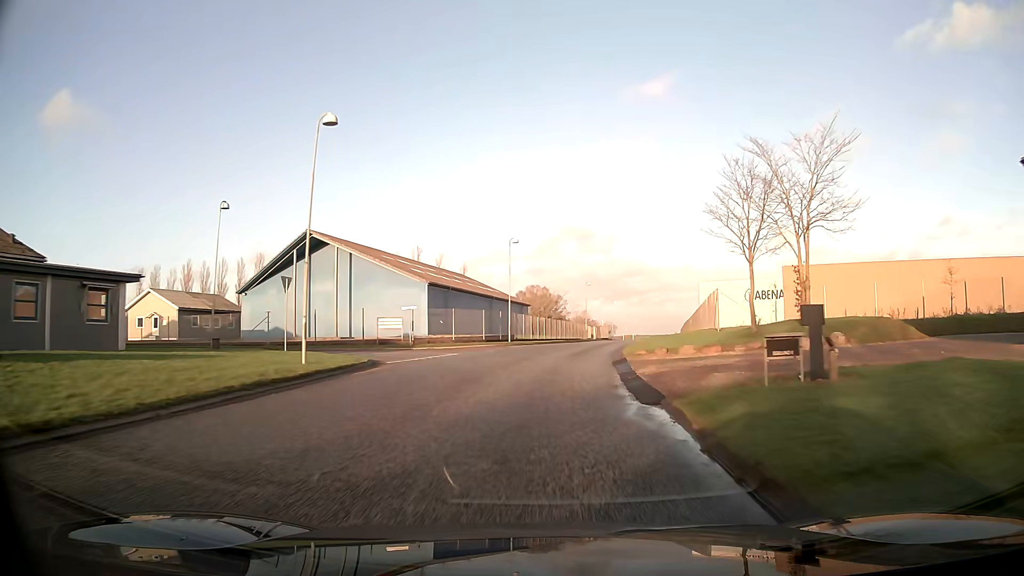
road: unclassified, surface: asphalt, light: Day
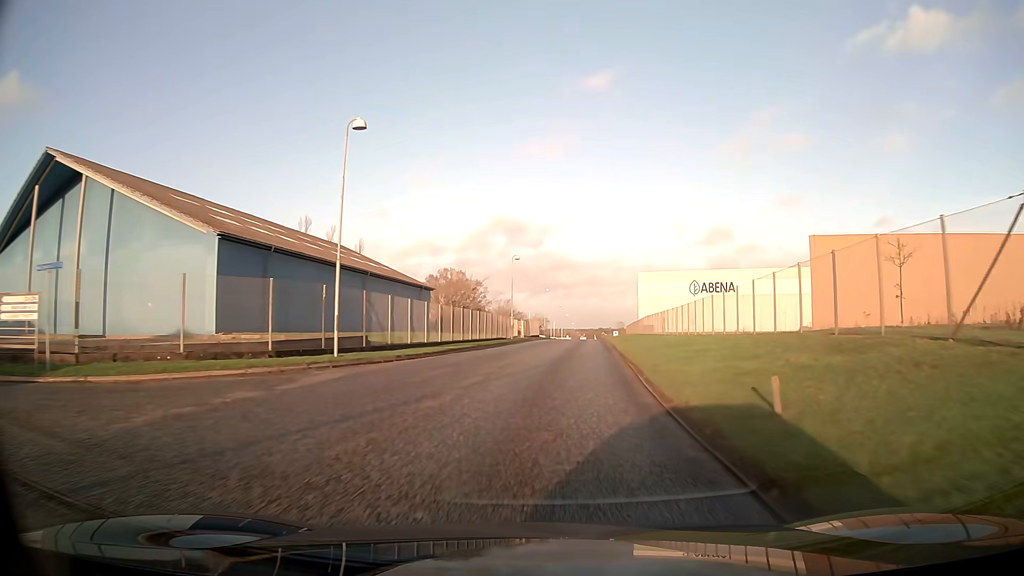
(+1.6, +27.5) m; +7°
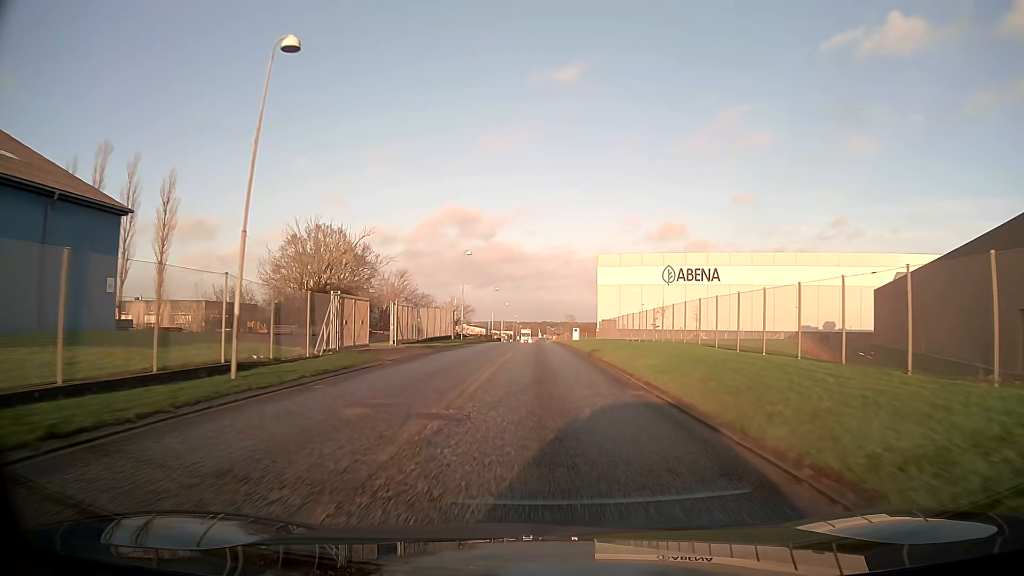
(+2.4, +46.1) m; +5°
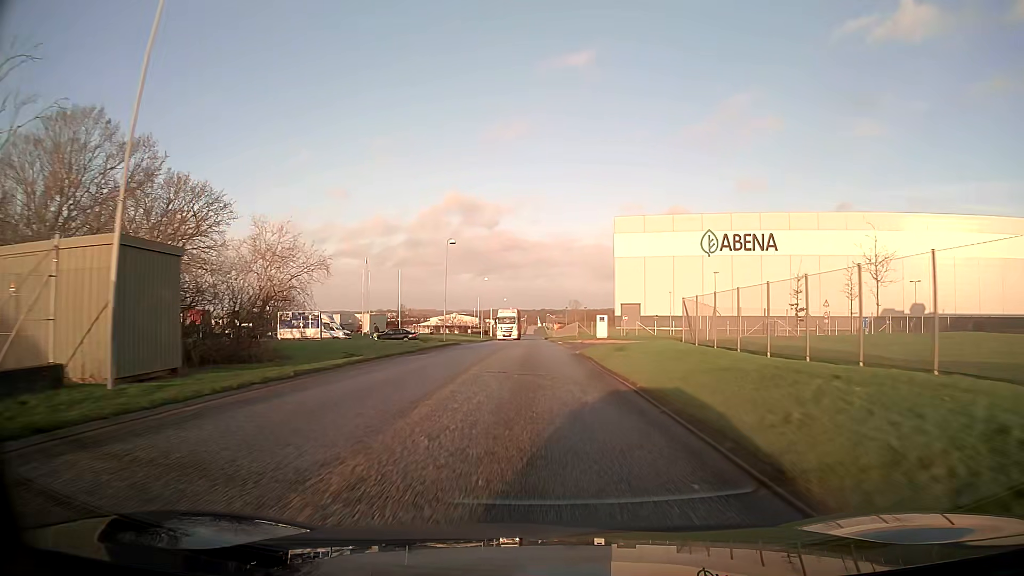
(+0.2, +46.7) m; 0°
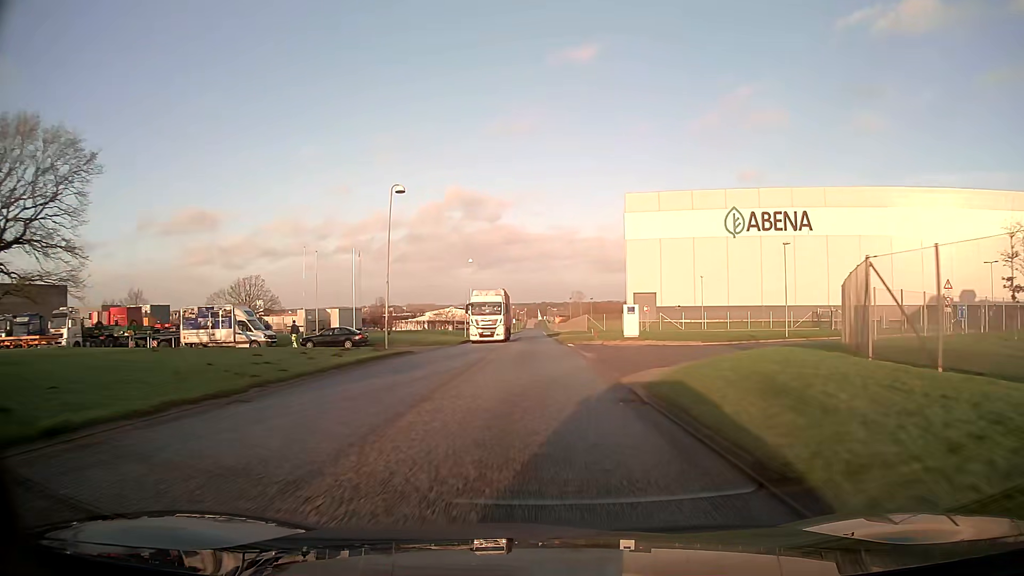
(-0.1, +18.7) m; 0°
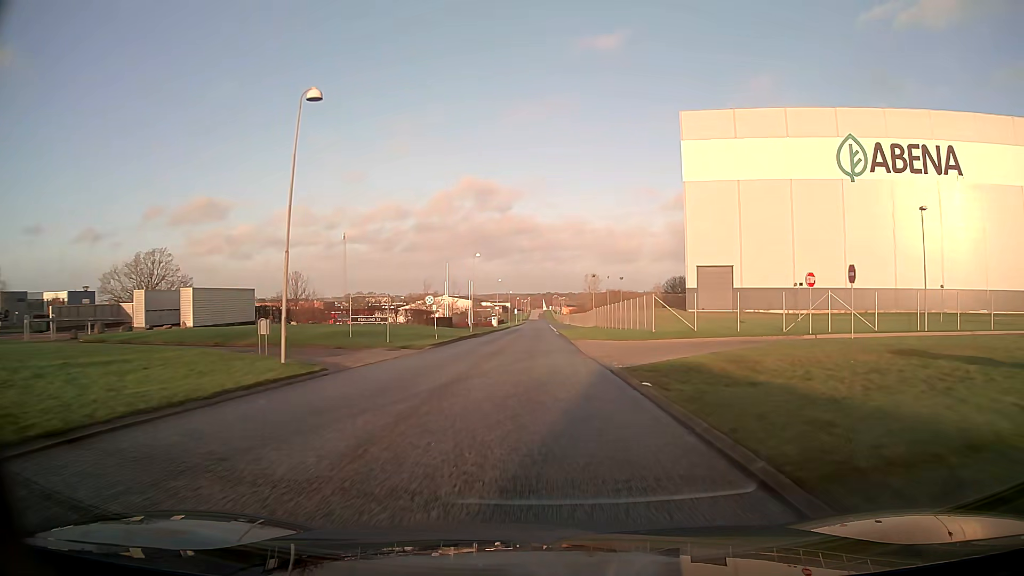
(-0.2, +46.3) m; 0°
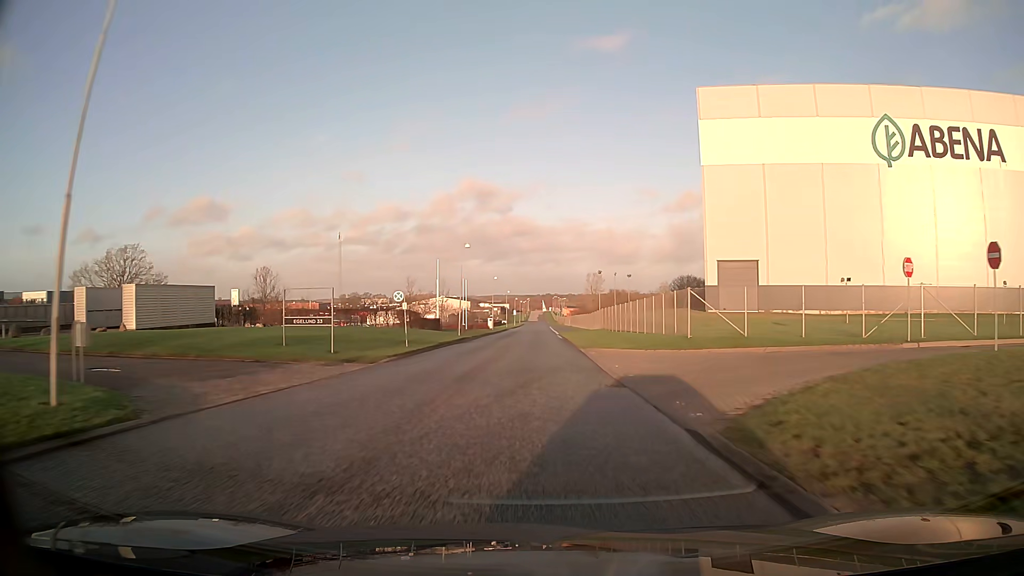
(0.0, +9.2) m; 0°
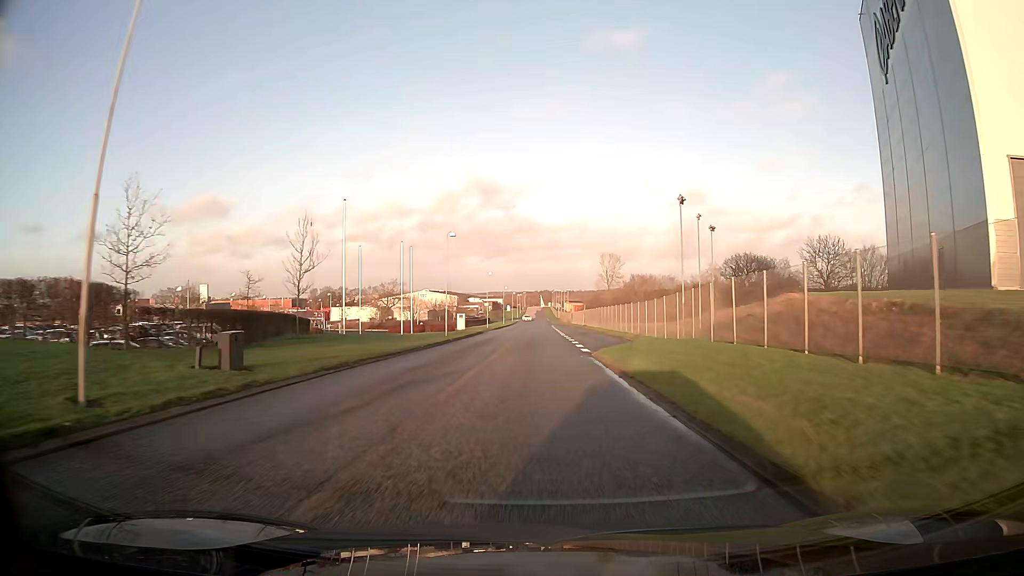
(-0.1, +46.2) m; 0°
(0, +10) (0, +20) (0, +30) (0, +40) (0, +50) (0, +60) (0, +70) (+1, +80) (+1, +90) (+1, +100) m
